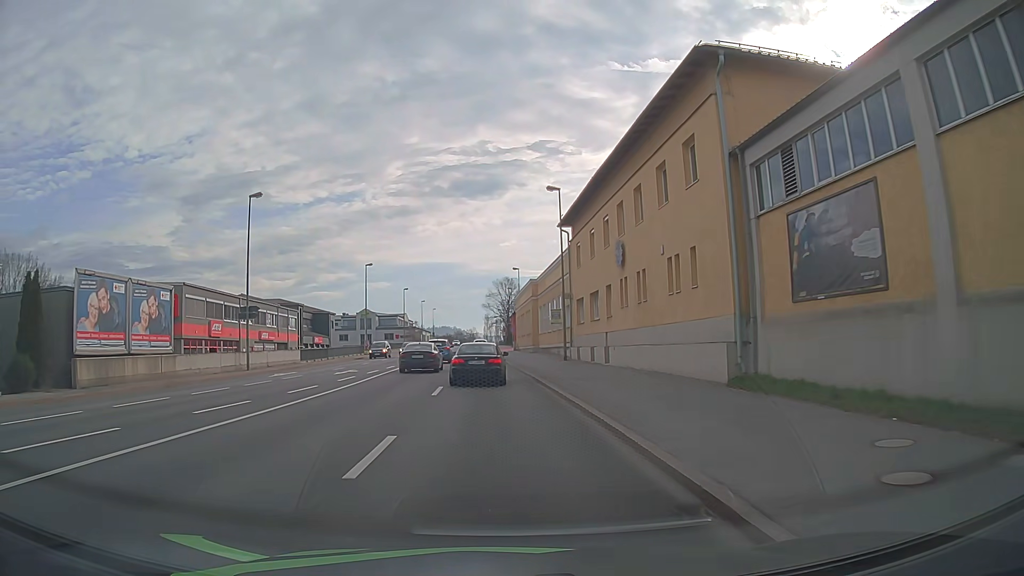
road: primary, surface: asphalt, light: Day
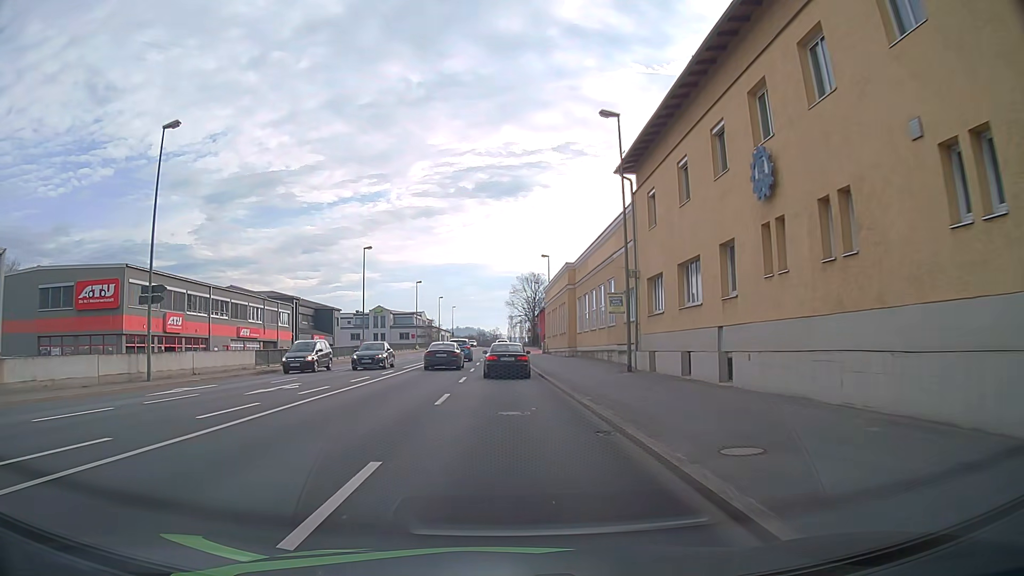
(-0.3, +13.7) m; -2°
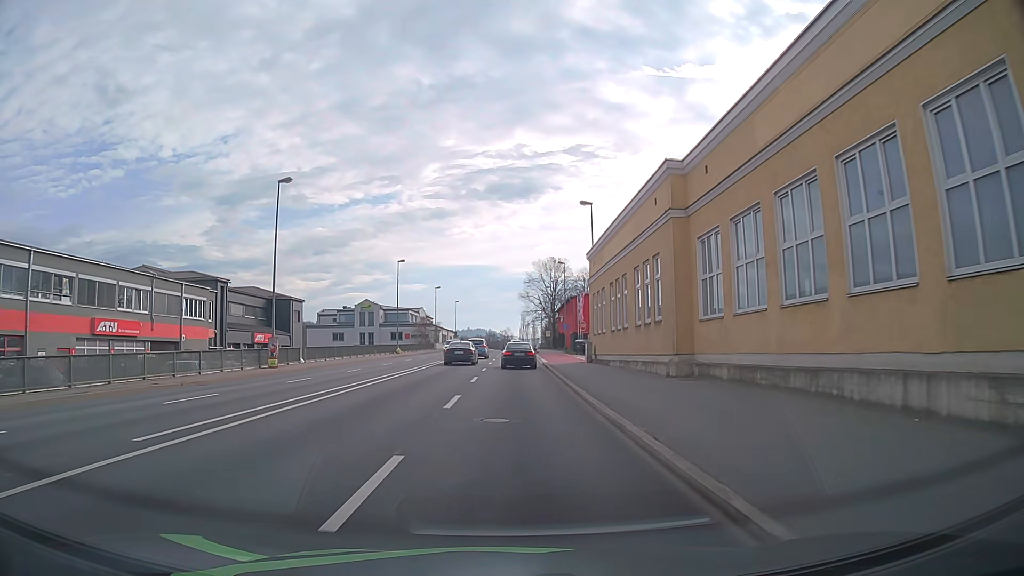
(-0.4, +27.8) m; -1°
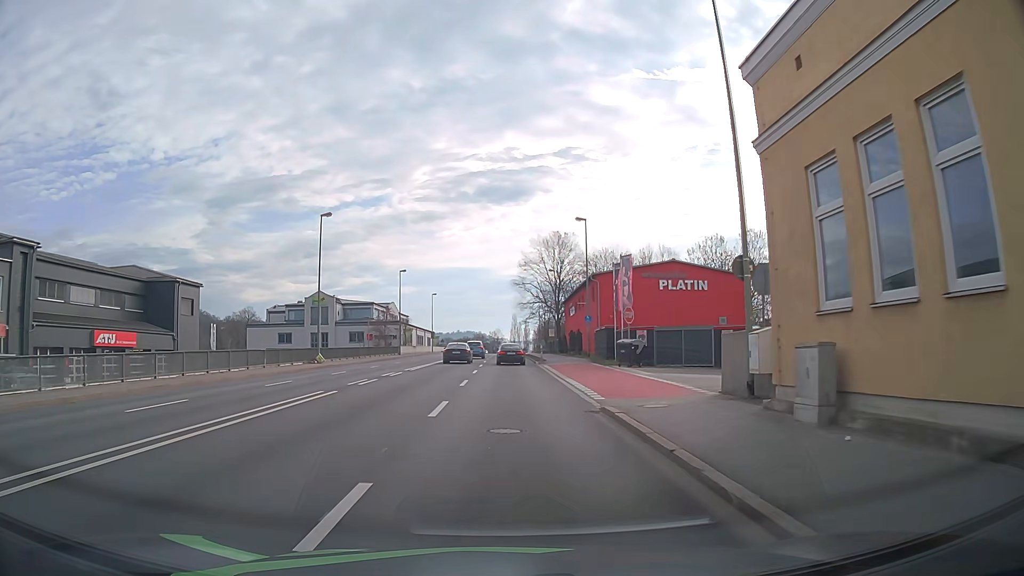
(+0.2, +28.8) m; +1°
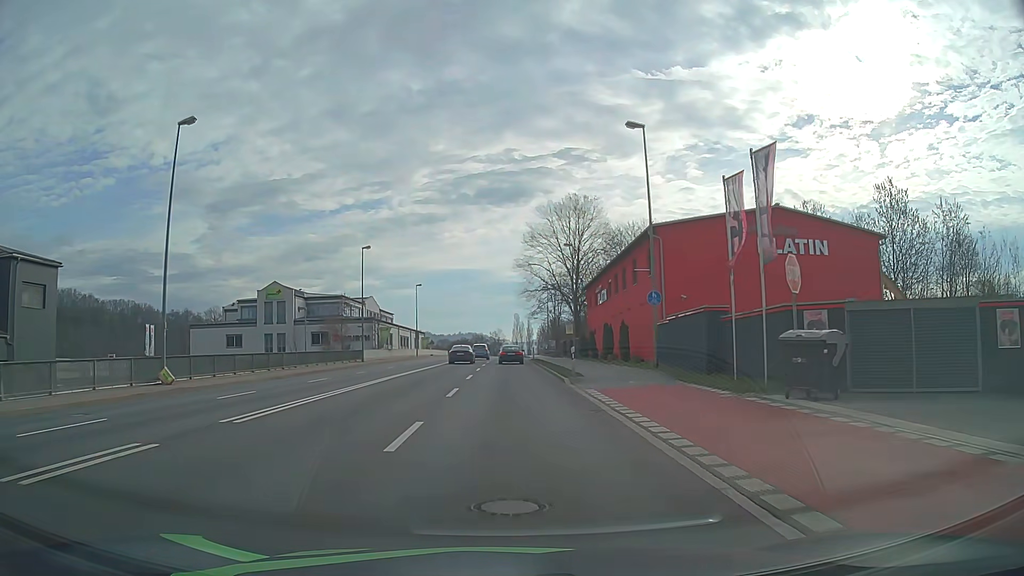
(+0.1, +22.0) m; 0°
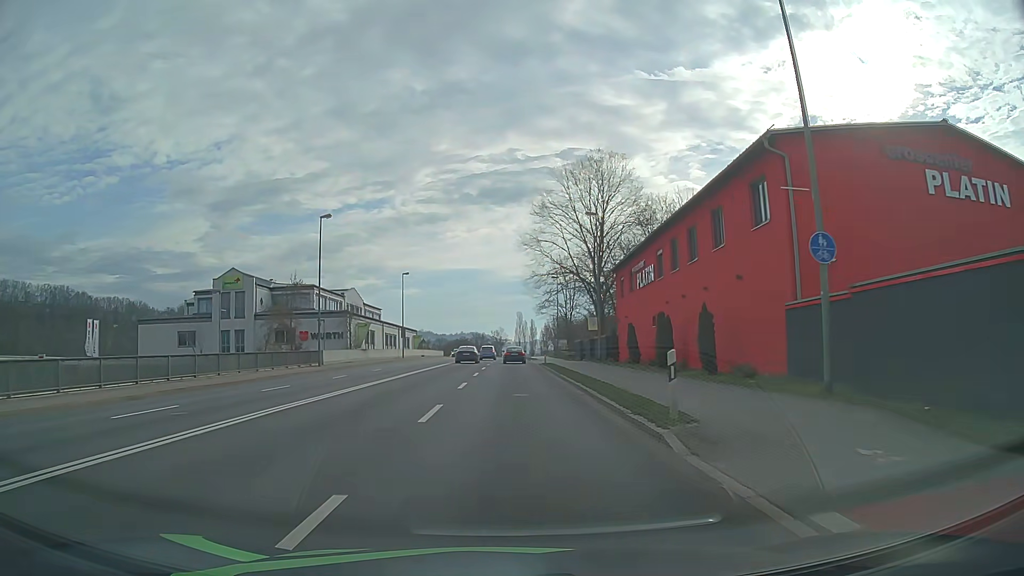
(-0.1, +14.9) m; 0°
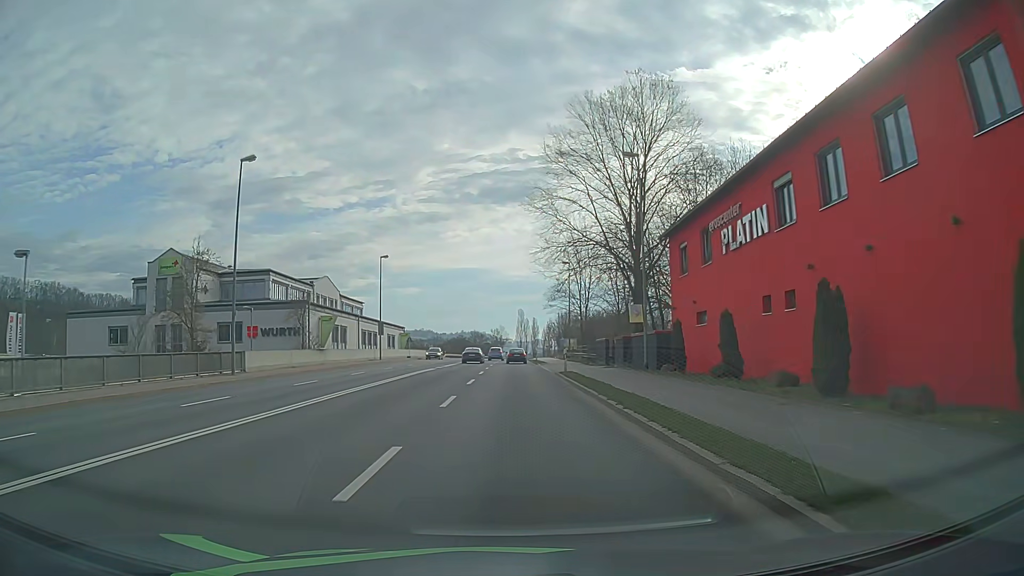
(0.0, +15.1) m; 0°
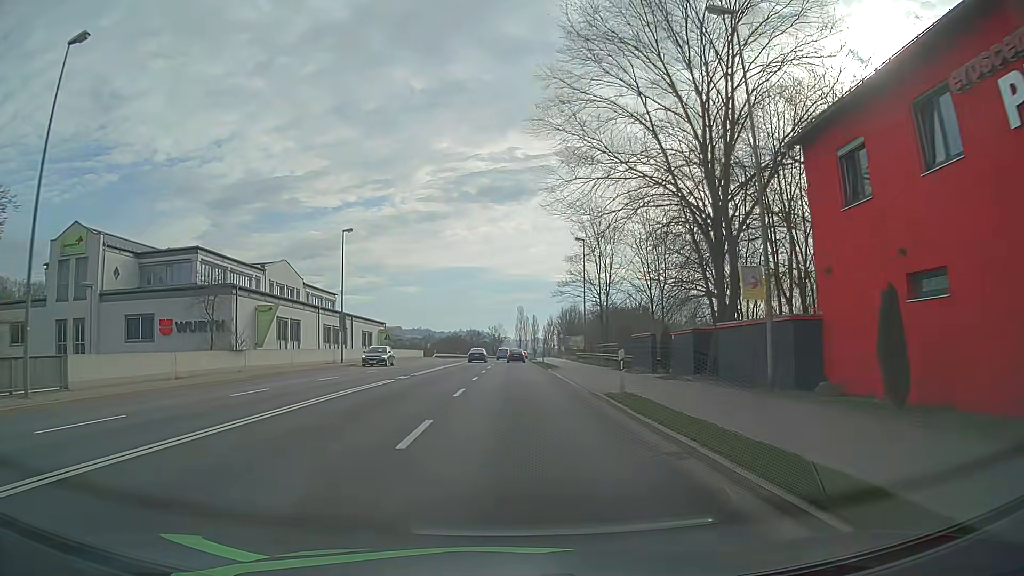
(0.0, +15.1) m; 0°
(0, +10) (0, +20) (0, +30) (0, +40) (0, +50) (+1, +60) (+1, +70) (+1, +80) (+1, +90) (+1, +100) m
